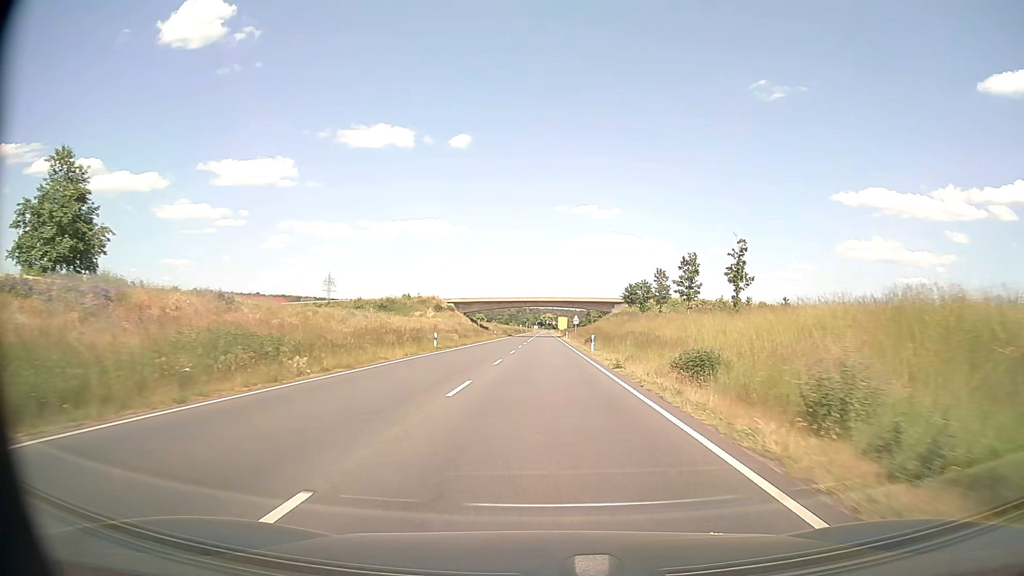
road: primary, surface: asphalt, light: Day
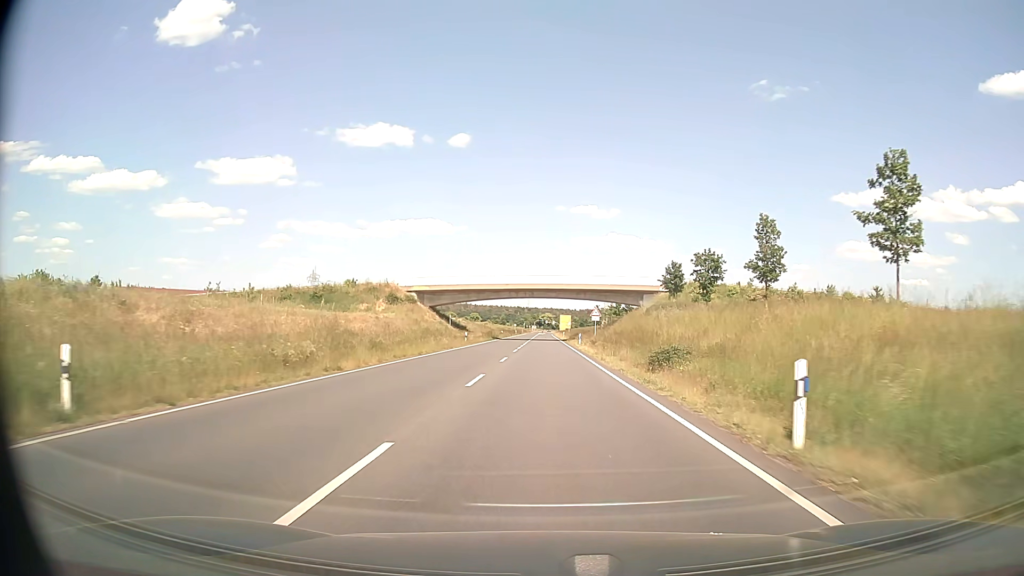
(0.0, +33.7) m; 0°
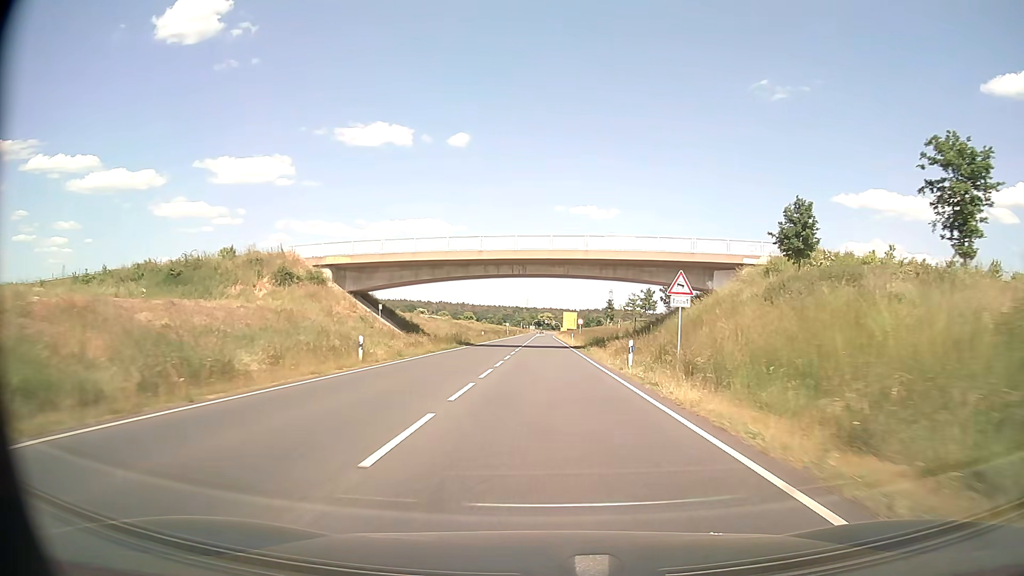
(+0.1, +33.6) m; 0°
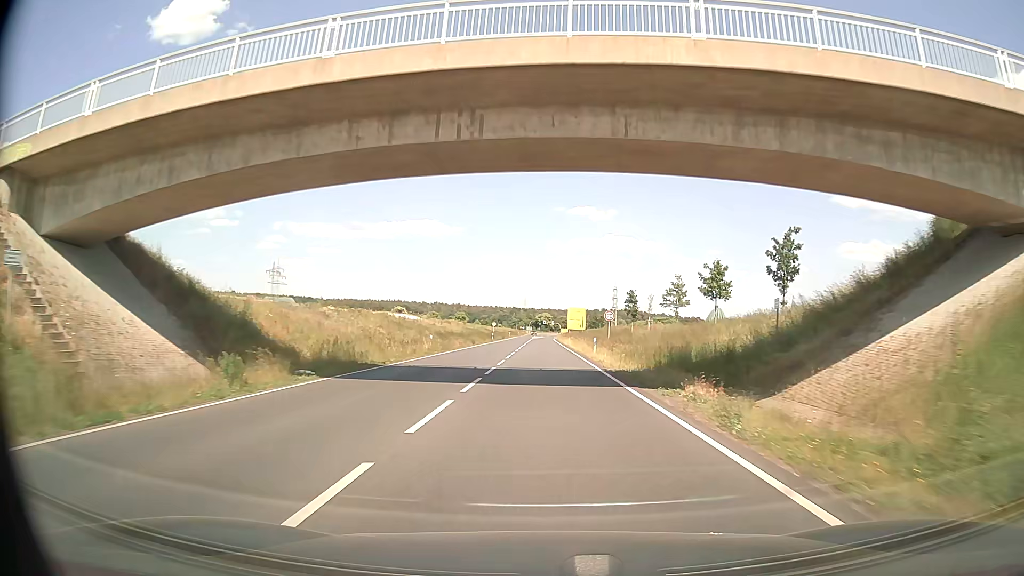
(0.0, +33.7) m; 0°
(0, +10) (0, +20) (0, +30) (0, +40) (0, +50) (0, +60) (0, +70) (0, +80) (0, +90) (0, +100) m
